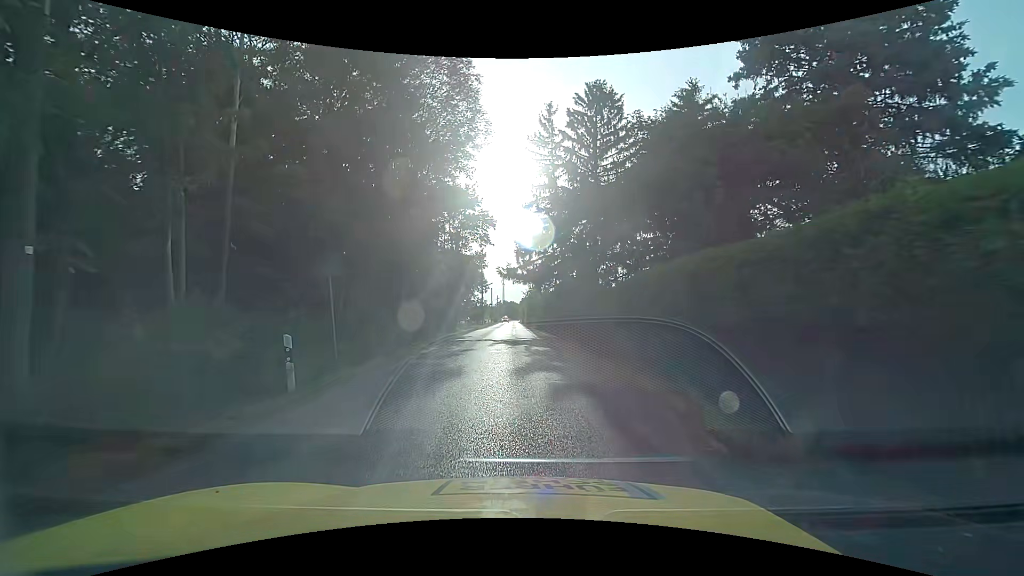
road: unclassified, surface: asphalt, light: Day
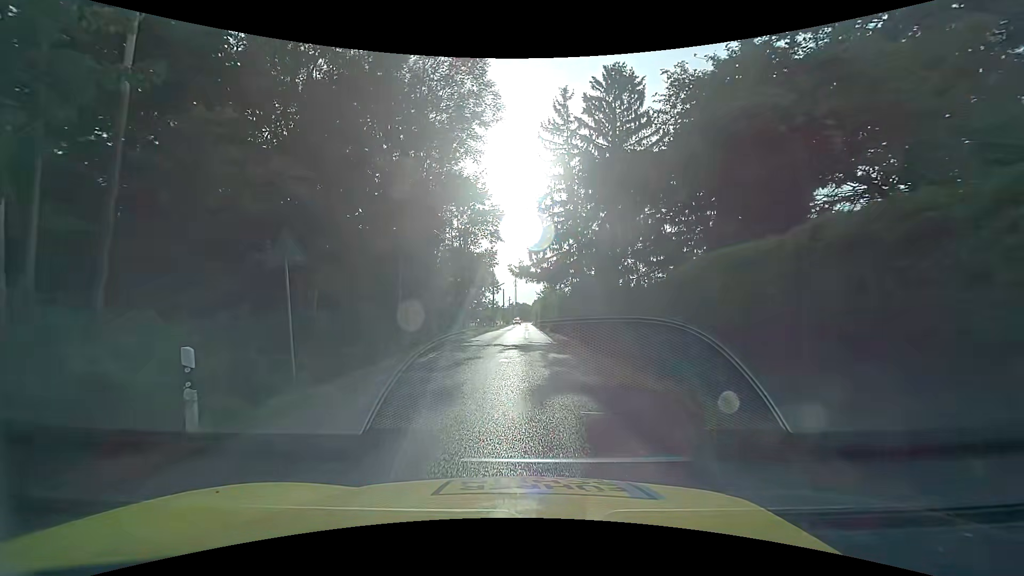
(0.0, +3.1) m; -1°
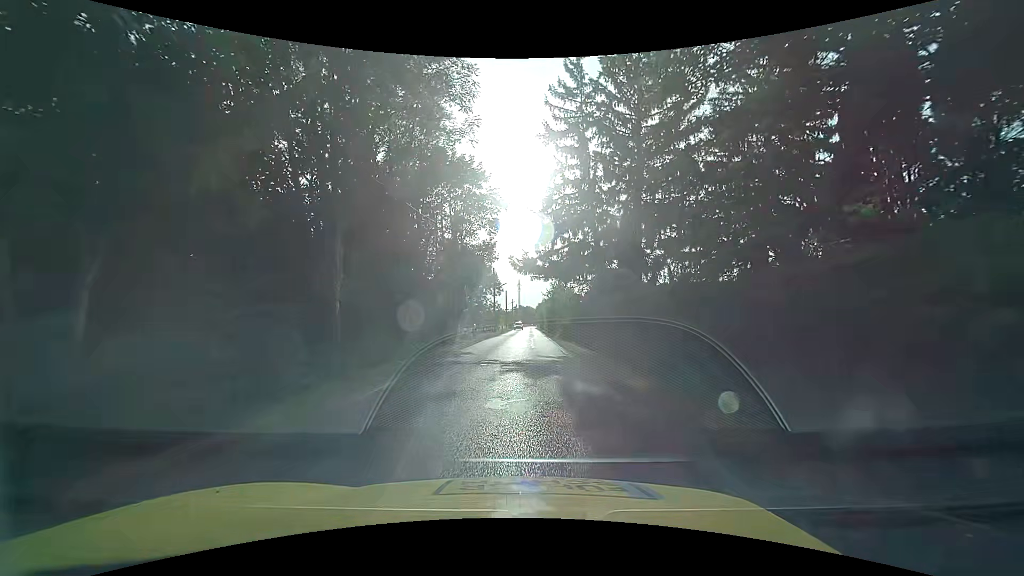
(0.0, +6.8) m; 0°
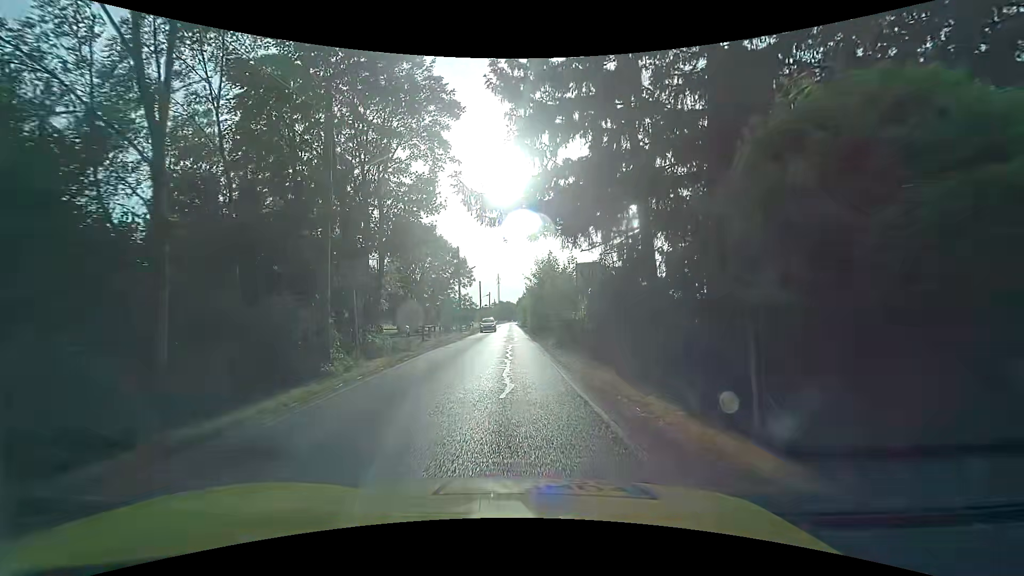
(+0.4, +16.1) m; +4°
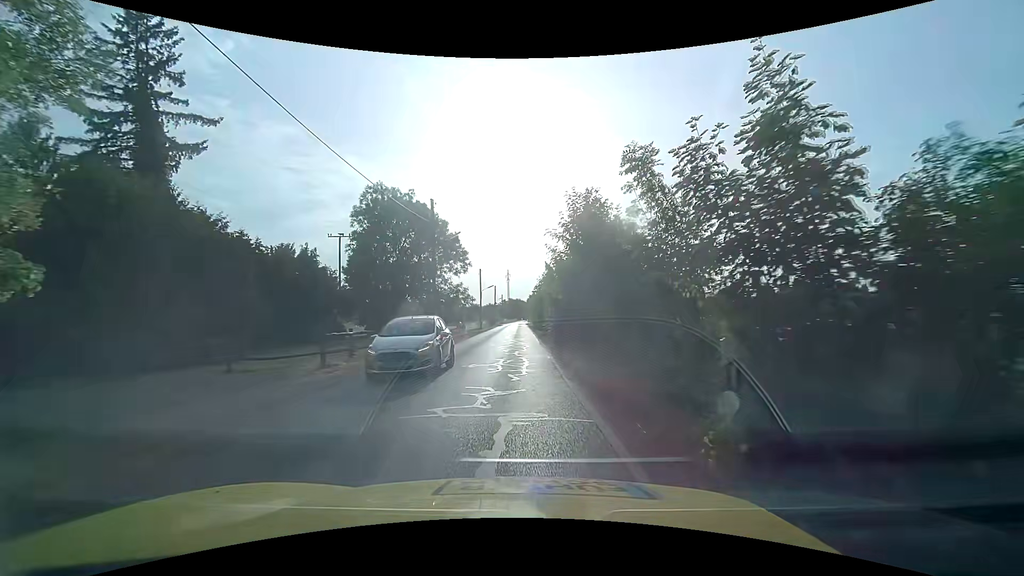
(-0.9, +17.8) m; -3°
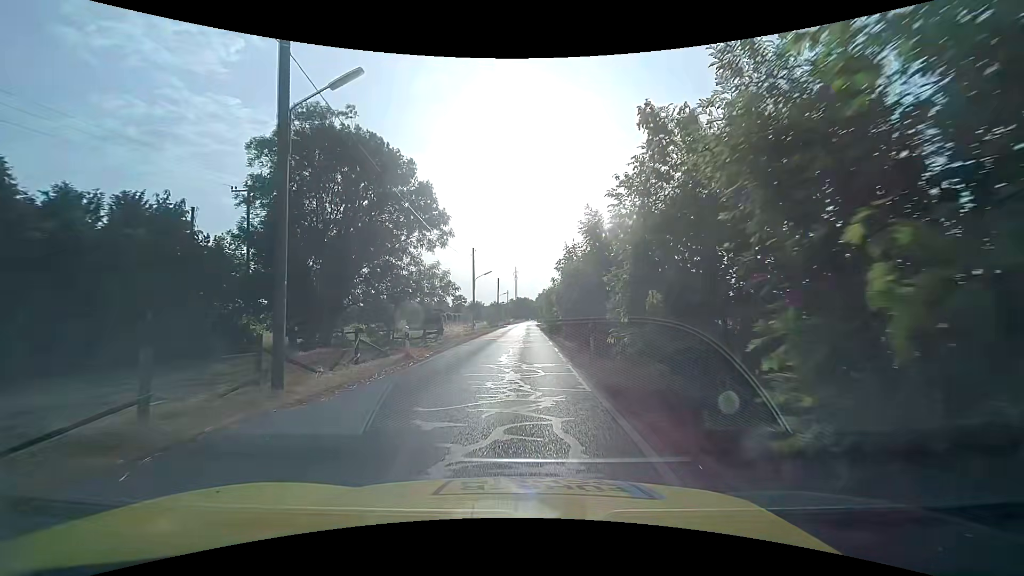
(-0.1, +18.4) m; -1°
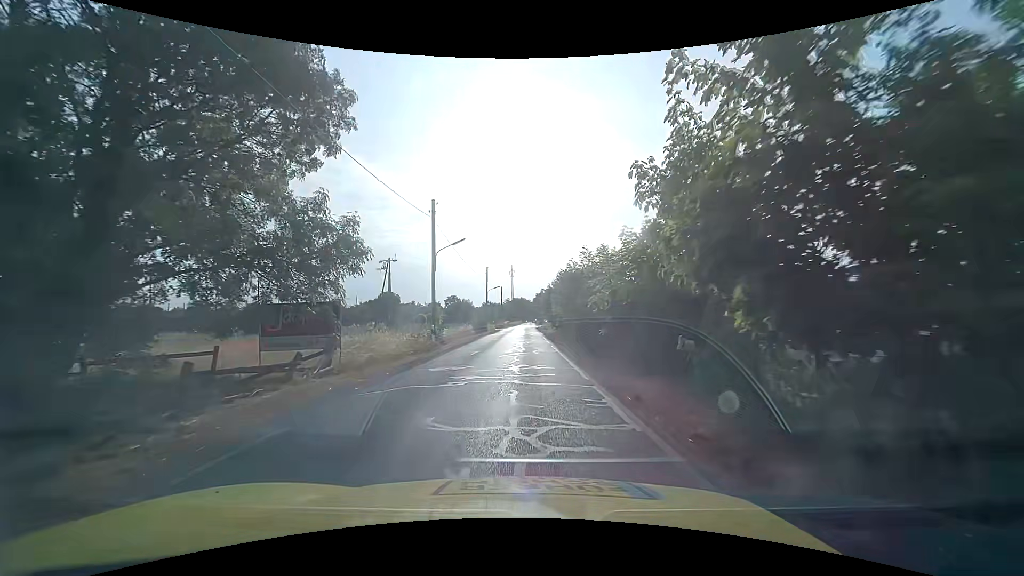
(+0.1, +18.6) m; +1°
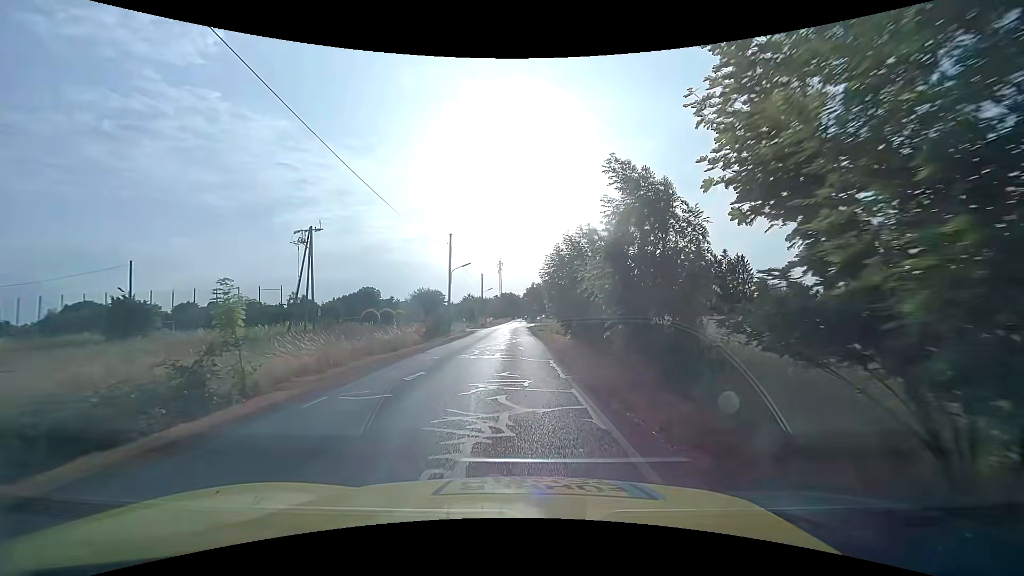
(+0.2, +22.0) m; +1°
(0, +10) (0, +20) (0, +30) (-1, +40) (-1, +50) (-1, +60) (-1, +70) (-1, +80) (-1, +90) (-1, +100) m
